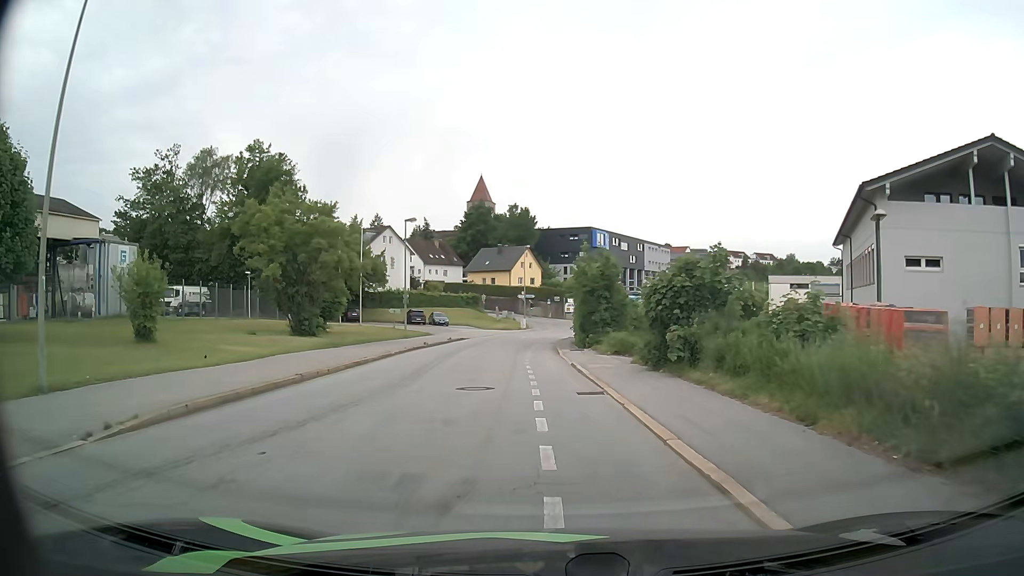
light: Day
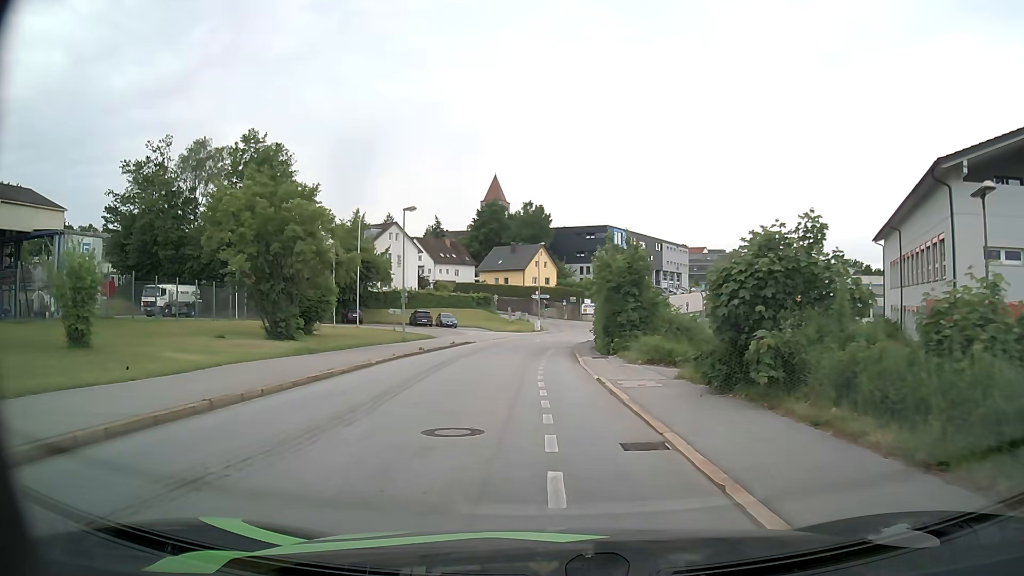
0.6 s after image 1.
(0.0, +5.2) m; -1°
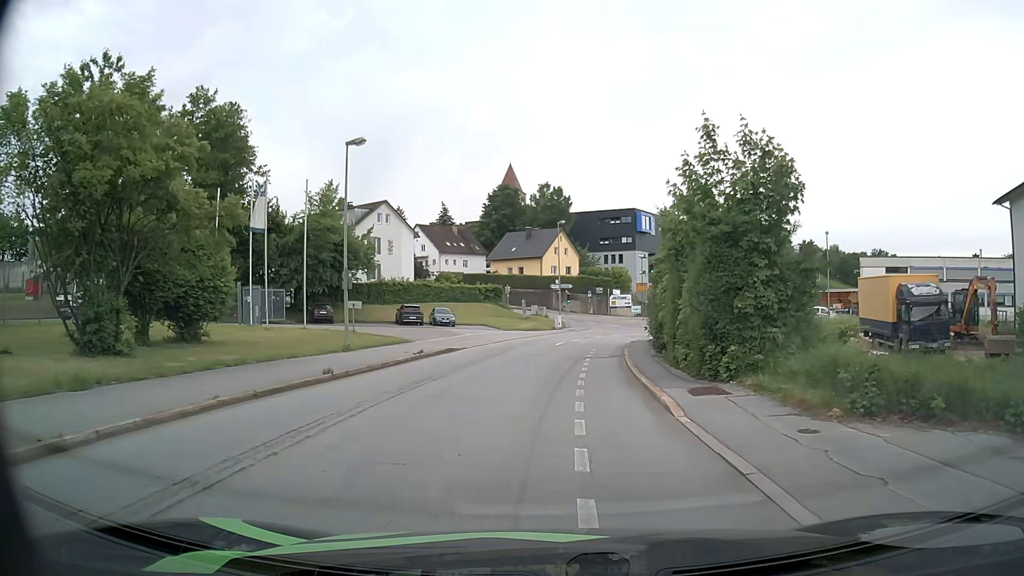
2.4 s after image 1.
(-0.3, +15.1) m; -1°
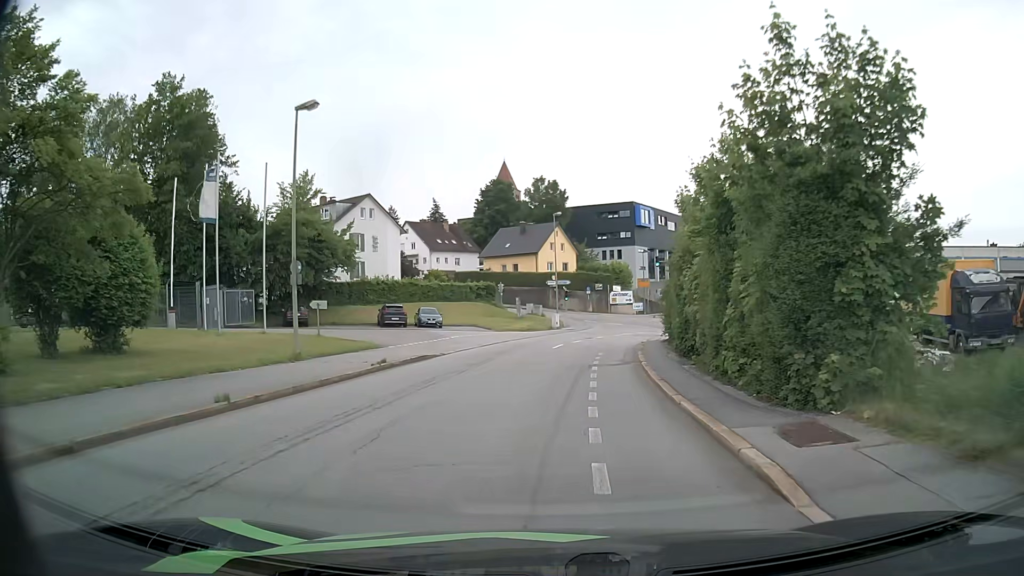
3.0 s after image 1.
(0.0, +4.9) m; 0°
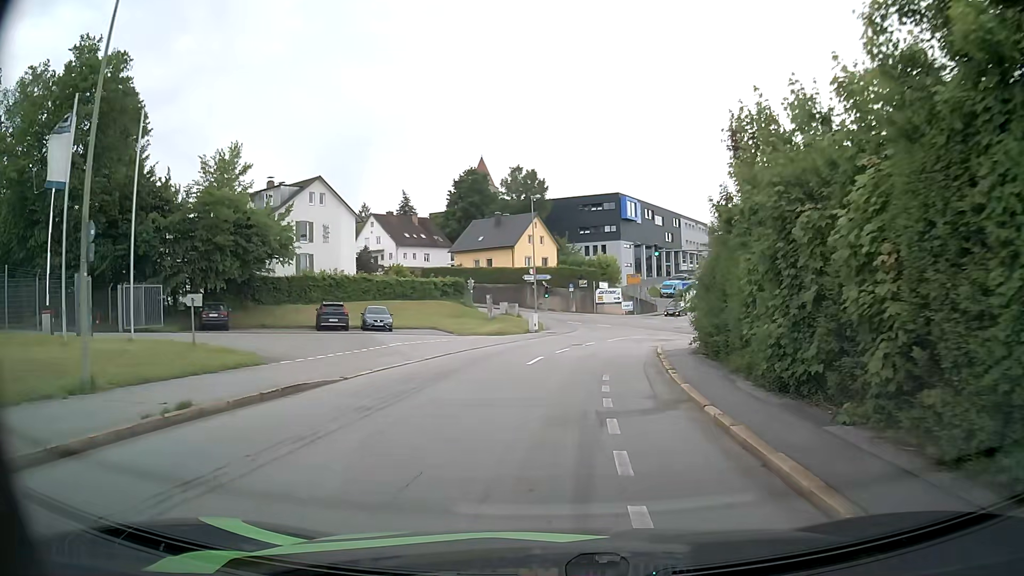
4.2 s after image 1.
(+0.1, +9.6) m; +2°
